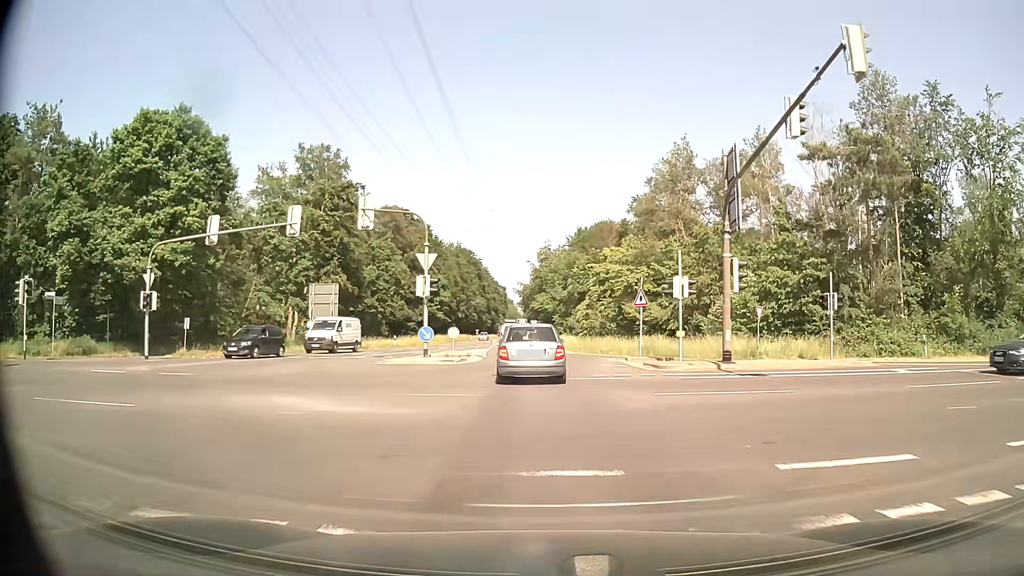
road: secondary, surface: asphalt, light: Day
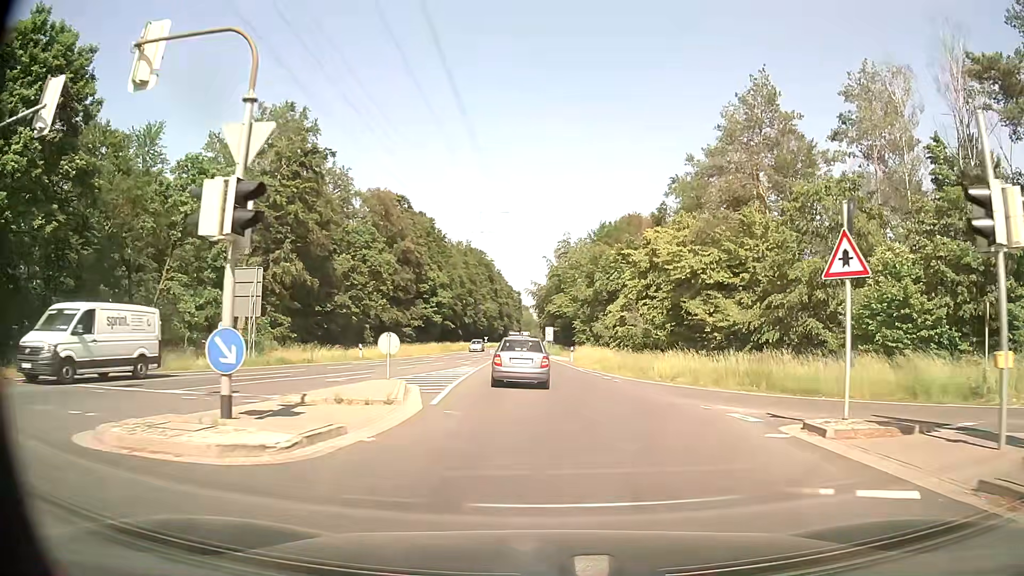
(-0.2, +18.2) m; -2°
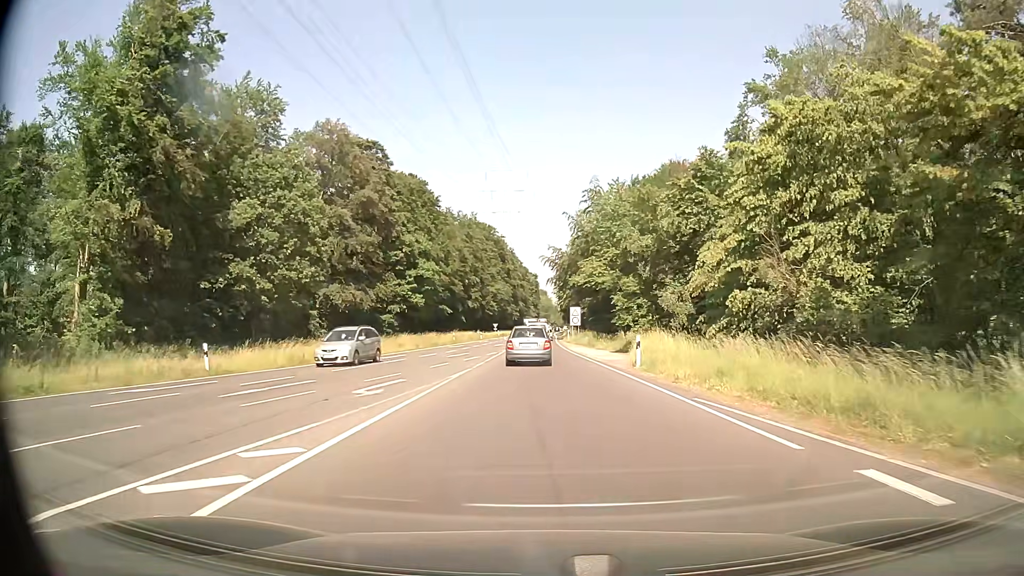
(-0.3, +26.4) m; -1°
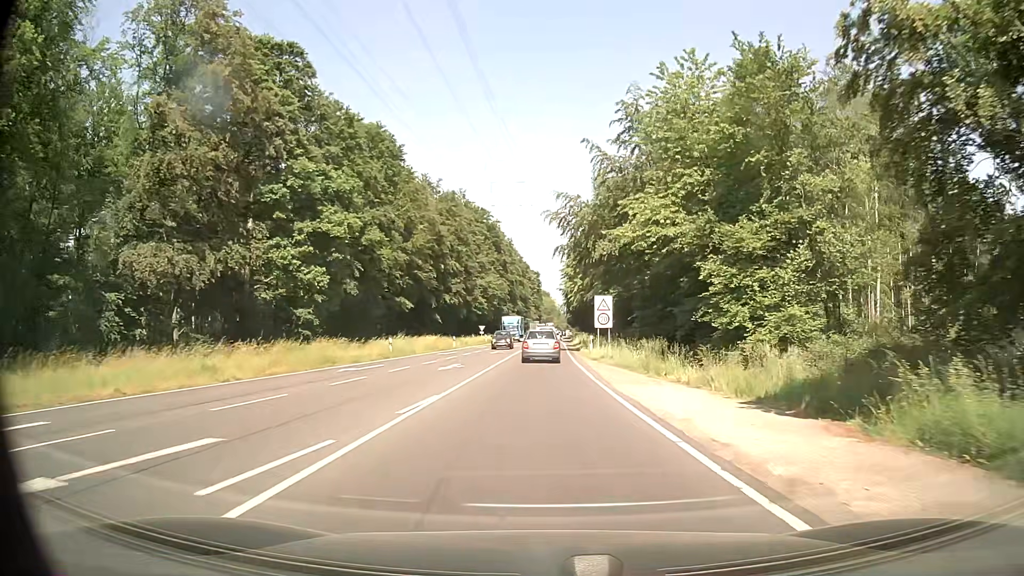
(-0.1, +30.4) m; 0°
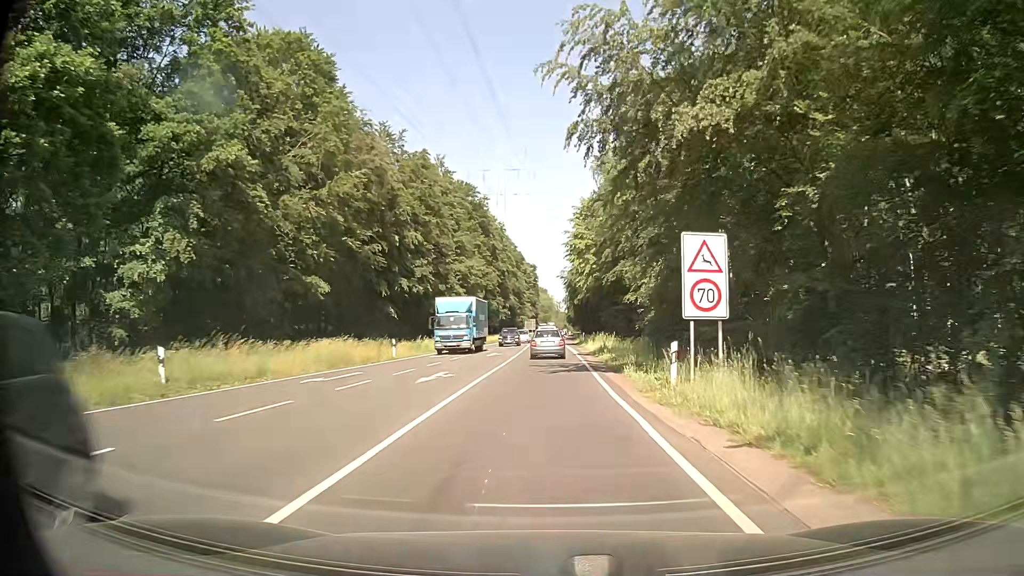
(0.0, +25.4) m; 0°
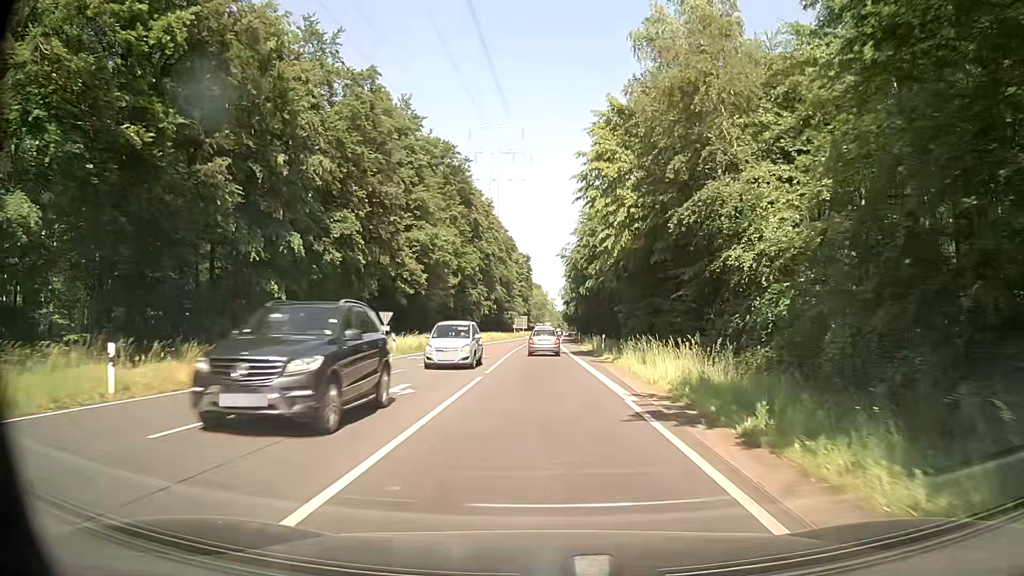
(+0.1, +26.5) m; +1°
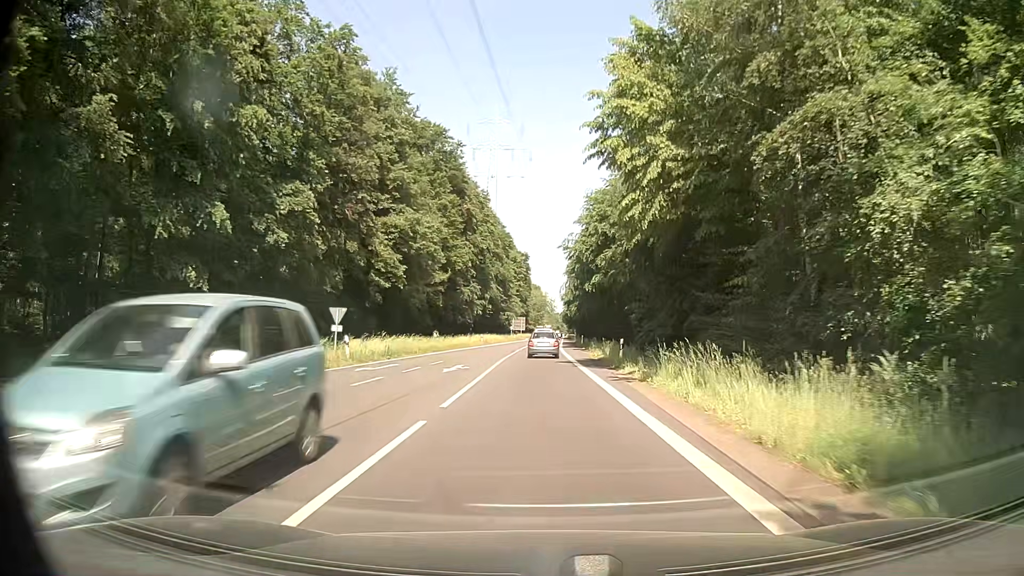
(0.0, +9.1) m; 0°
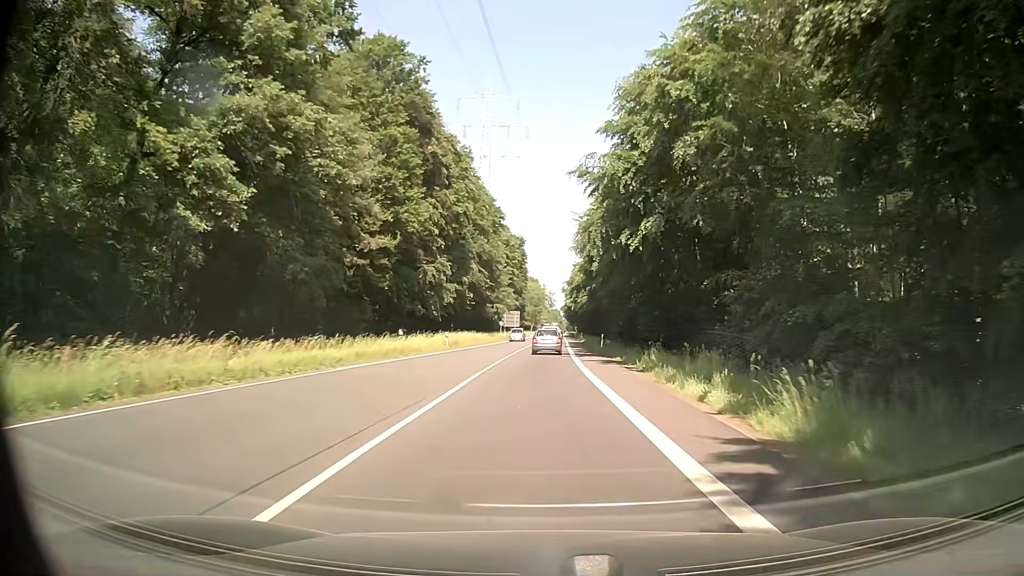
(+0.1, +27.8) m; +1°
(0, +10) (0, +20) (0, +30) (0, +40) (0, +50) (0, +60) (+1, +70) (+1, +80) (+1, +90) (+2, +100) m
